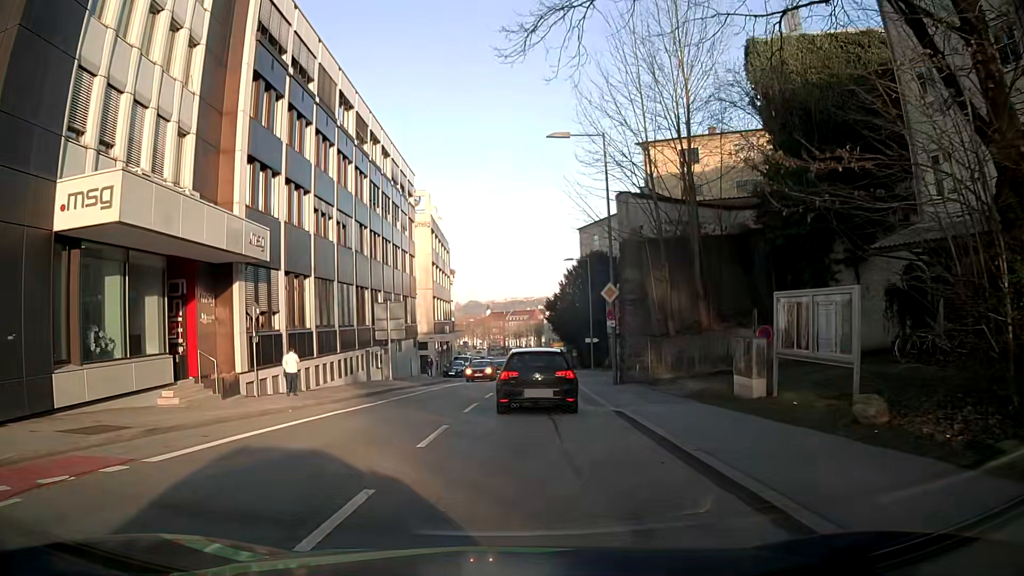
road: tertiary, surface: asphalt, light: Day
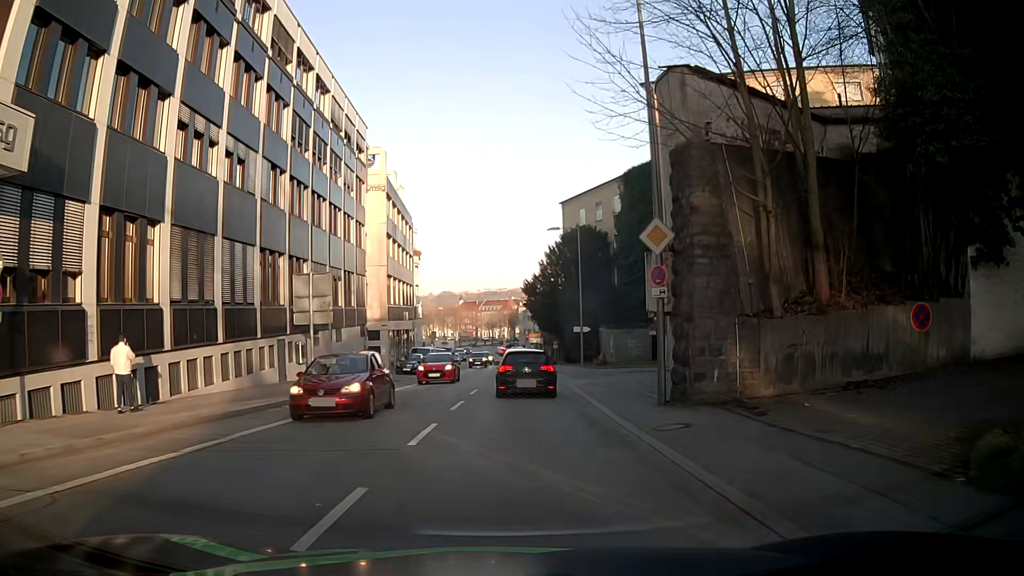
(+0.1, +12.0) m; +2°
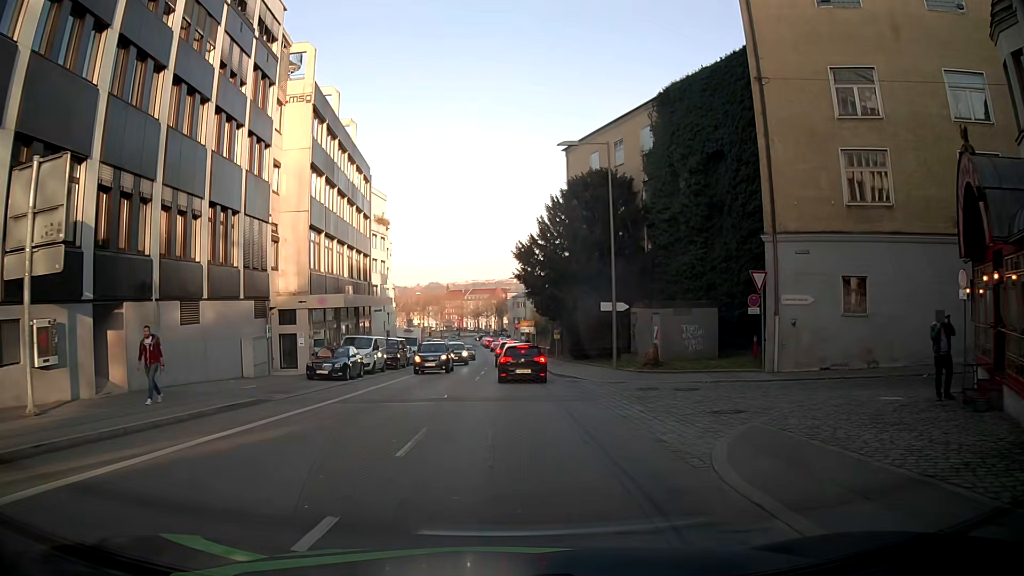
(-0.1, +19.4) m; 0°
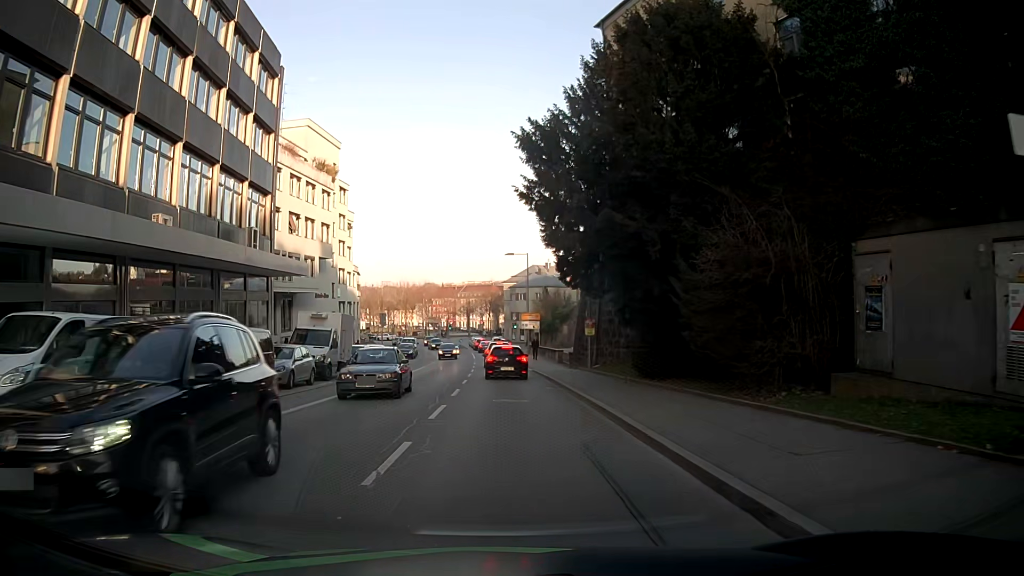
(+0.1, +25.8) m; +1°
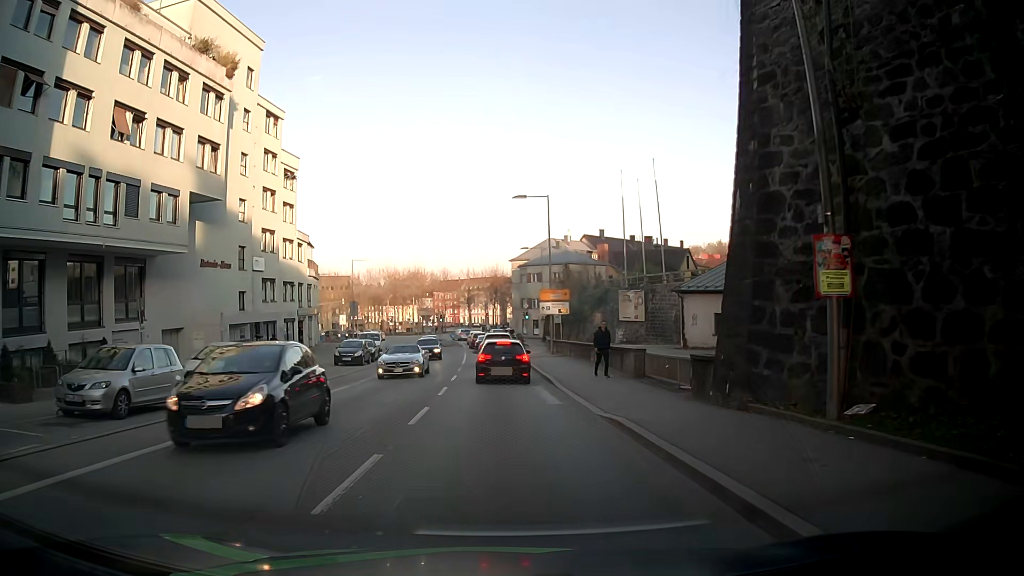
(-0.2, +25.3) m; -2°
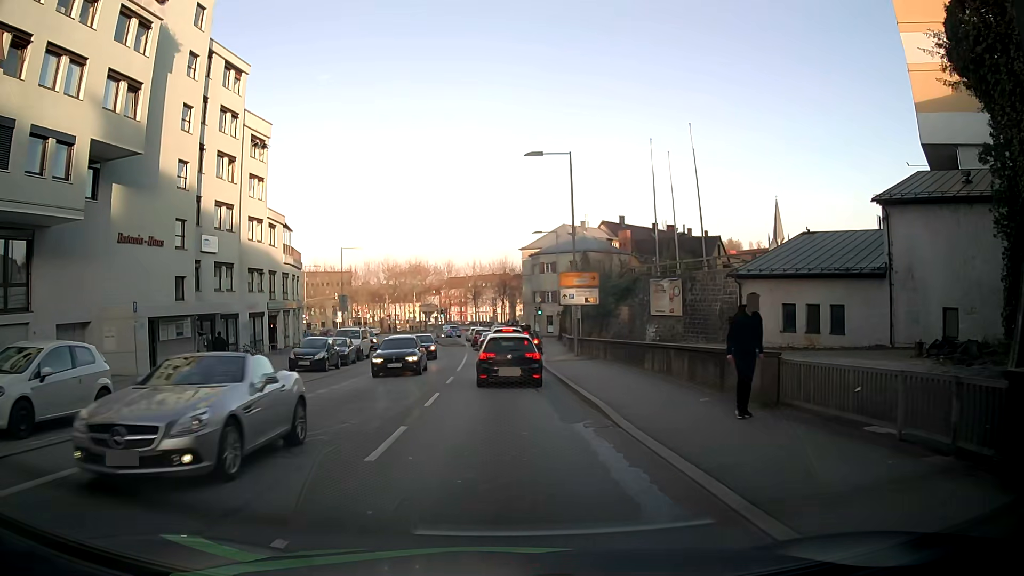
(+0.1, +9.7) m; 0°
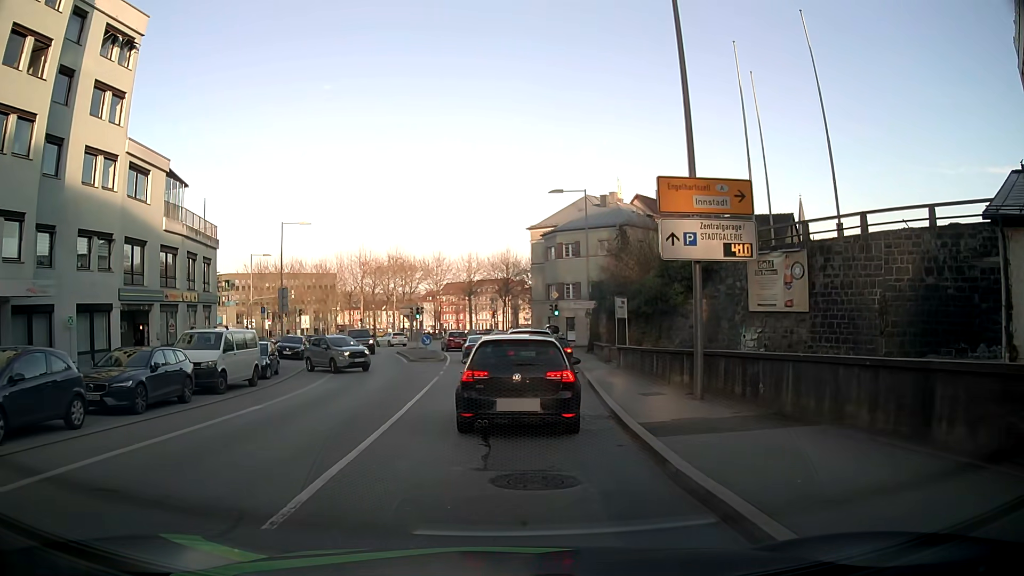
(0.0, +20.5) m; 0°
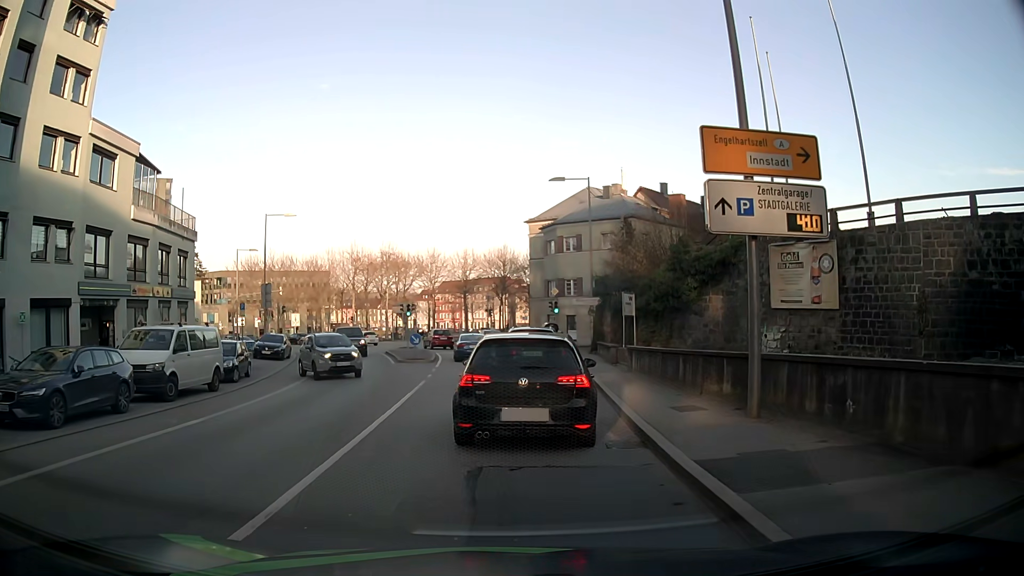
(0.0, +3.0) m; 0°
